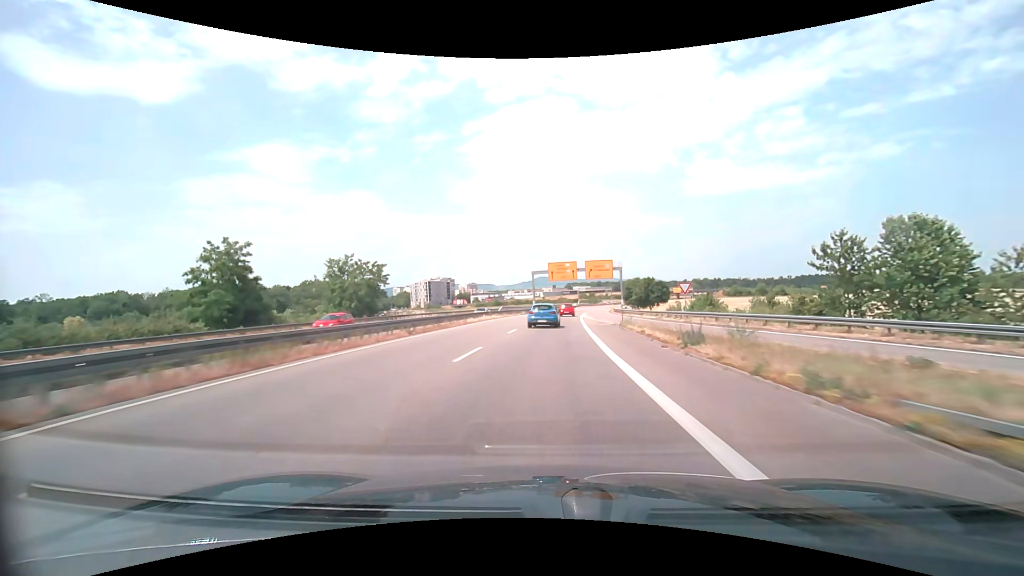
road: trunk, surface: asphalt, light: Day
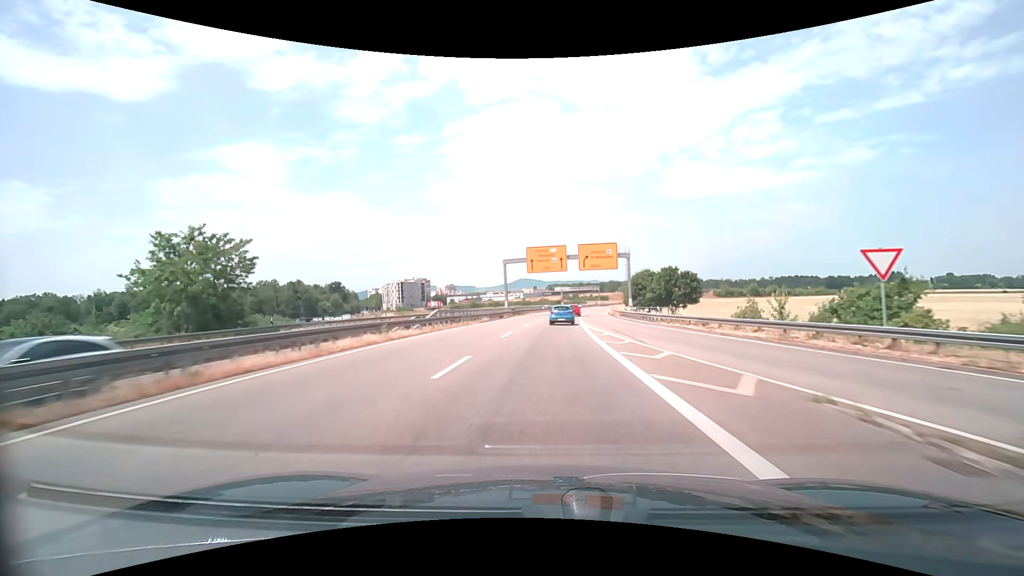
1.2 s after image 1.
(+0.5, +26.5) m; +2°
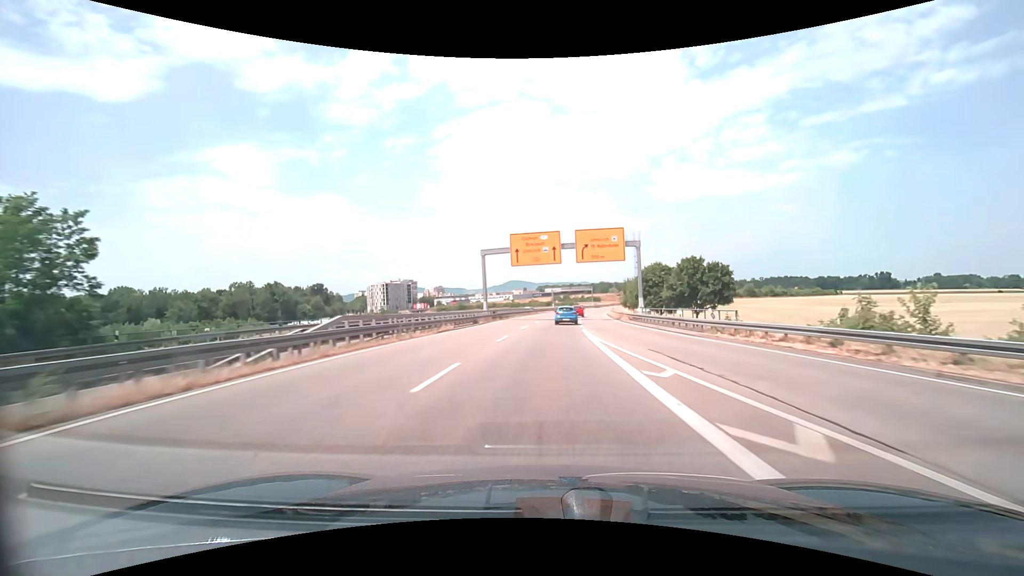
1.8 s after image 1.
(+0.1, +13.3) m; +1°
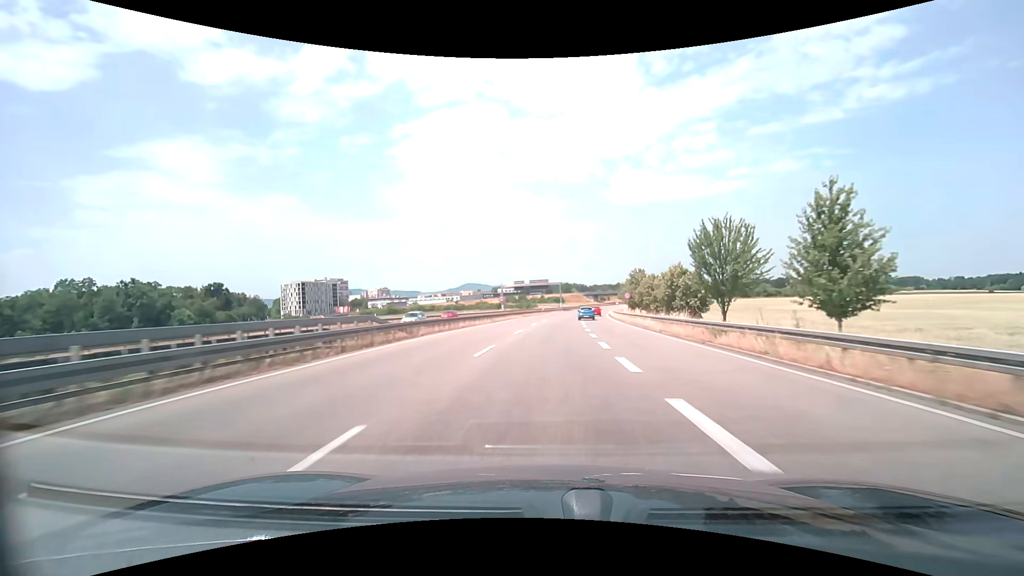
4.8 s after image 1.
(+2.8, +66.2) m; +5°
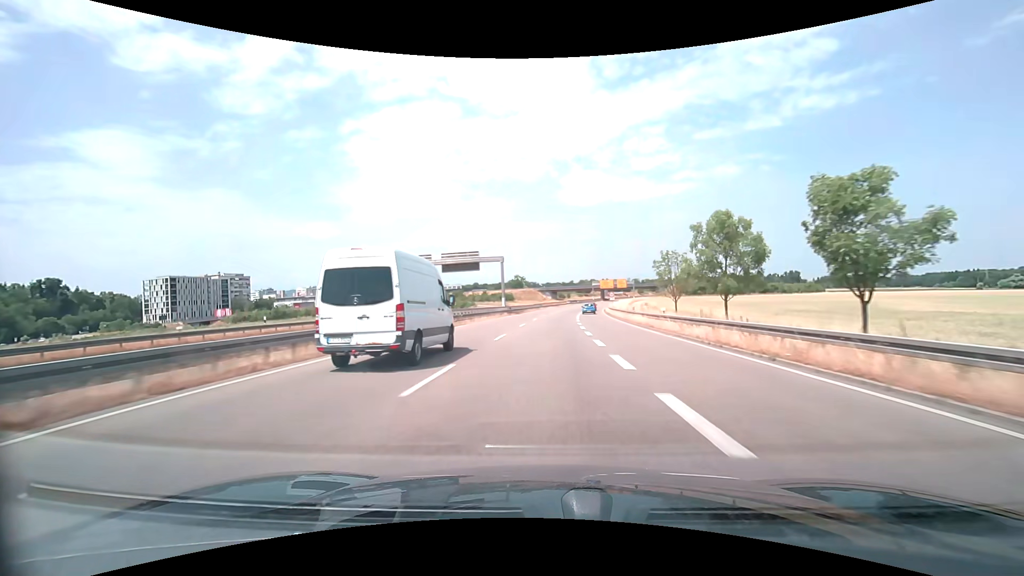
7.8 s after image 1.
(+3.3, +66.1) m; +5°
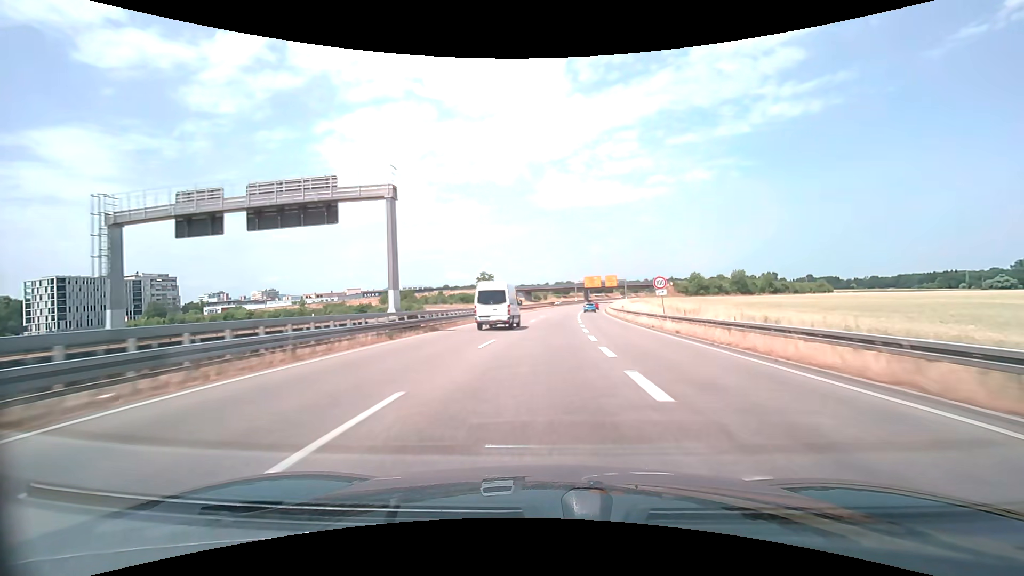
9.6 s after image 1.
(+1.1, +39.7) m; +3°
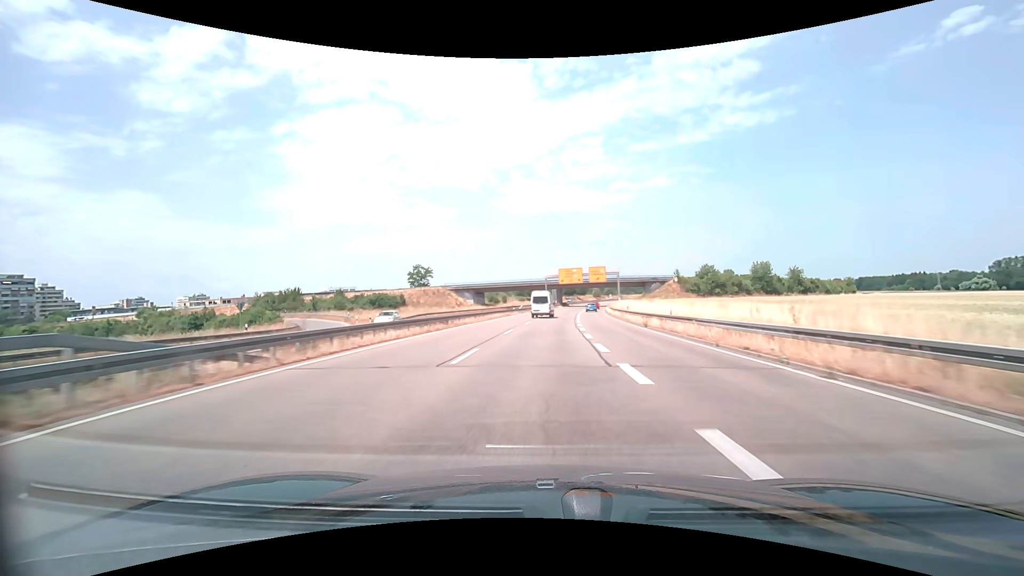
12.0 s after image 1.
(+1.7, +52.8) m; +4°
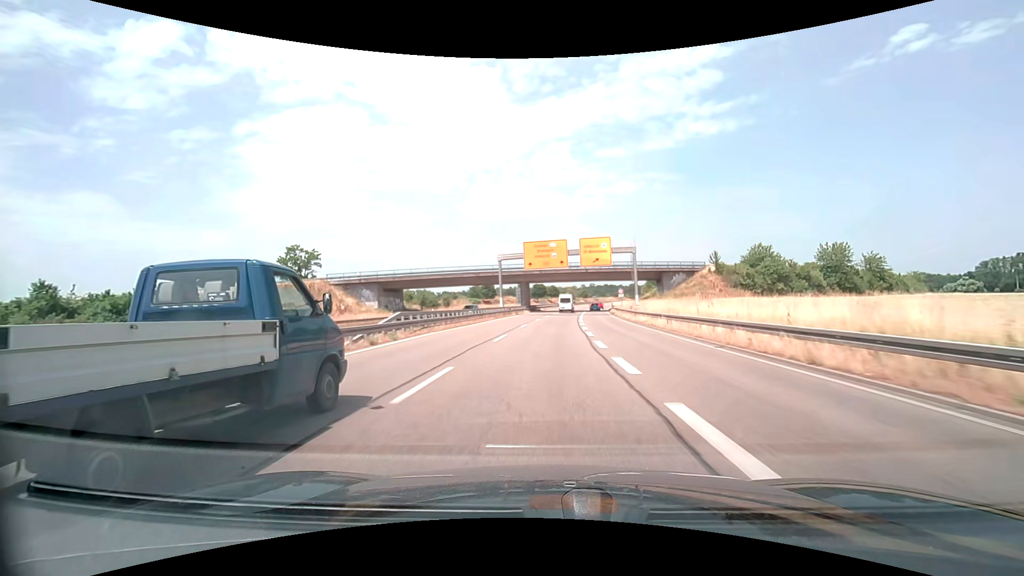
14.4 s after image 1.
(+1.7, +52.7) m; +4°
(0, +10) (0, +20) (+1, +30) (+1, +40) (+2, +50) (+2, +60) (+3, +70) (+4, +80) (+5, +90) (+7, +100) m
